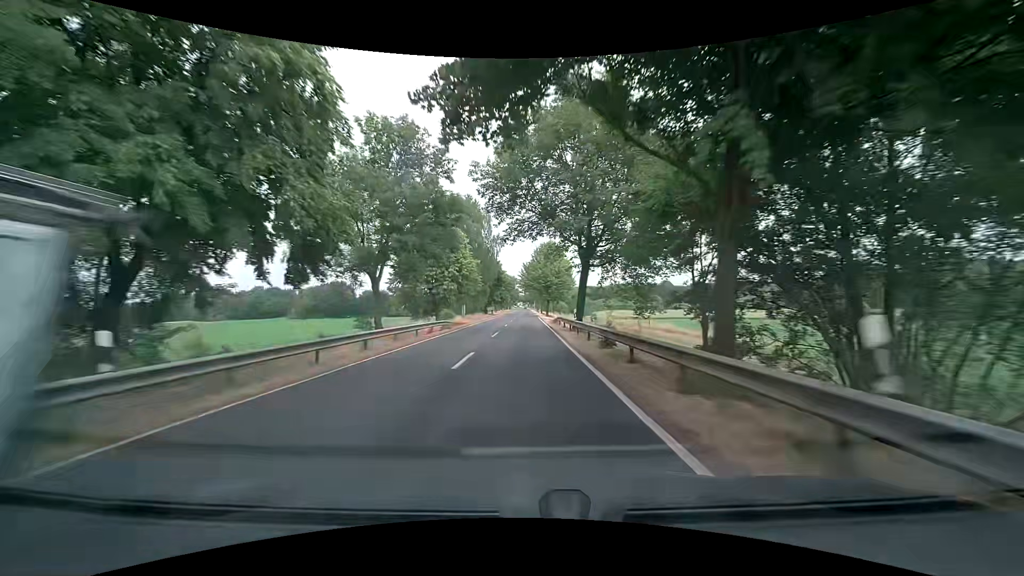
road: secondary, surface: asphalt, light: Day
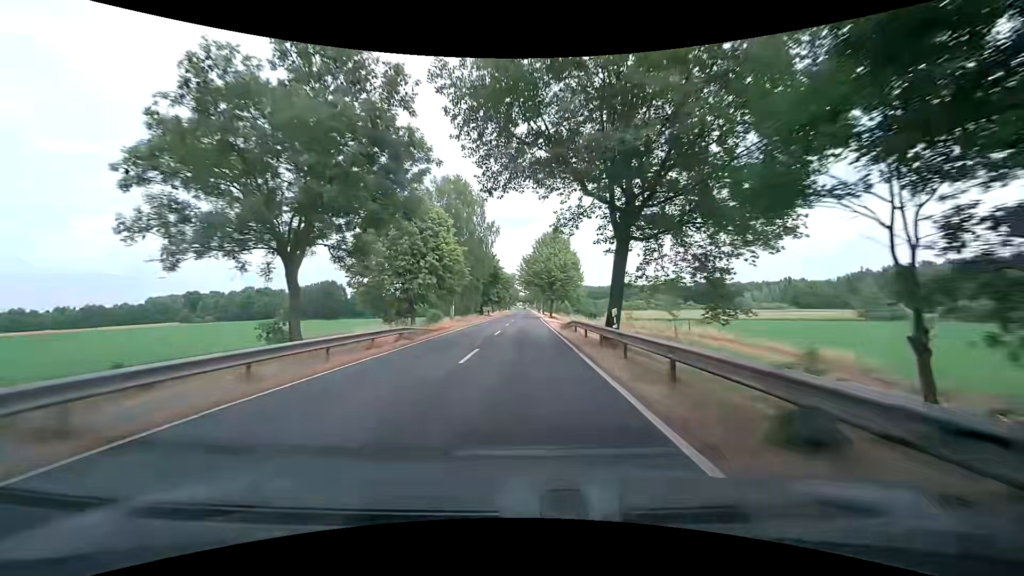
(+0.1, +11.6) m; +1°
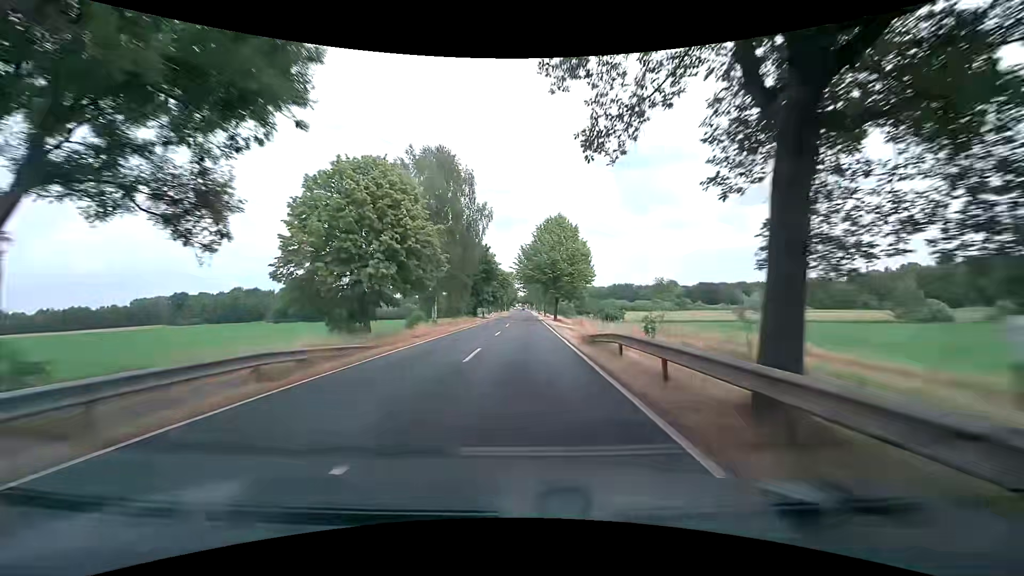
(0.0, +11.9) m; 0°
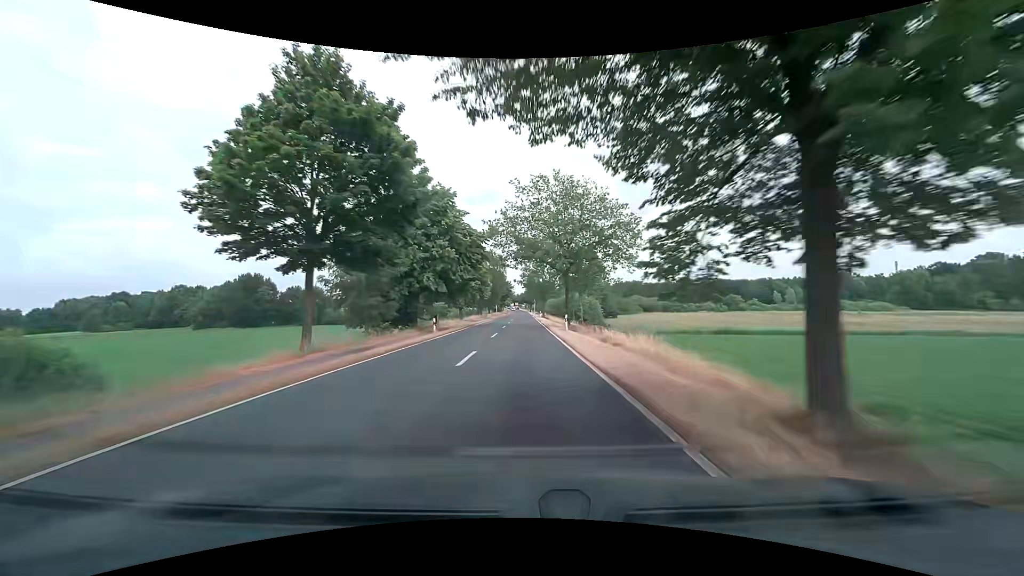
(+0.2, +50.4) m; 0°
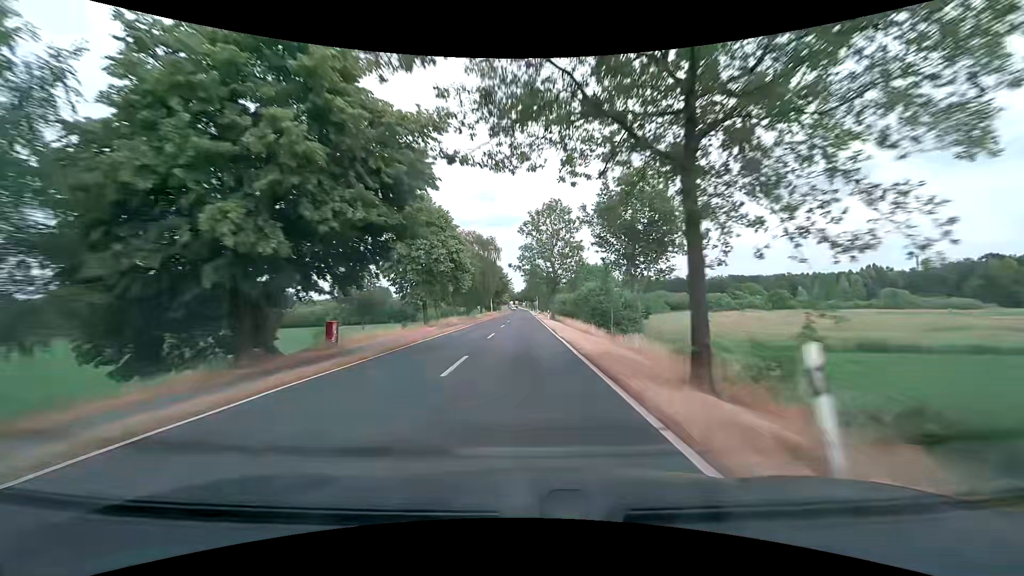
(0.0, +26.8) m; 0°
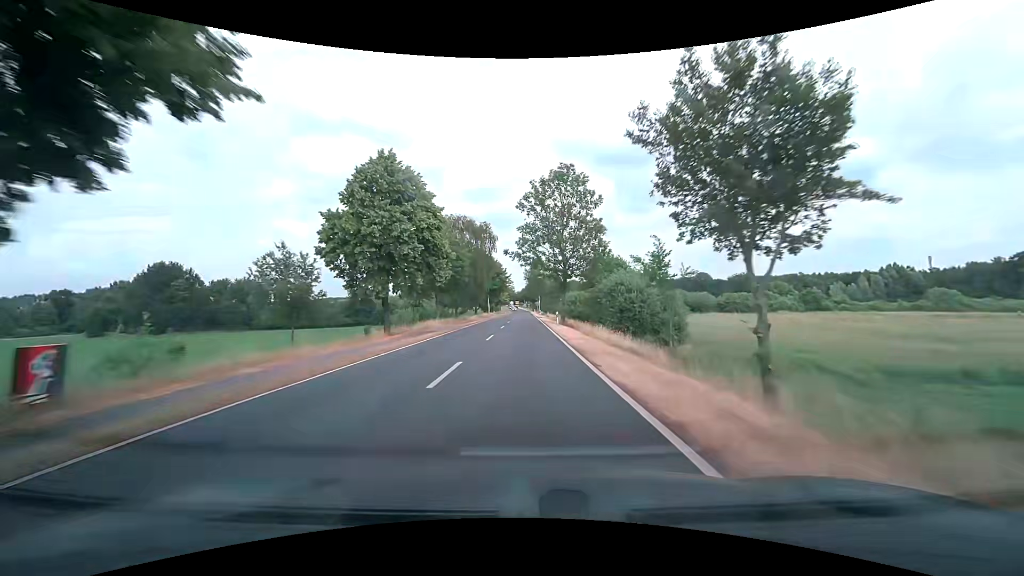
(-0.1, +13.8) m; 0°
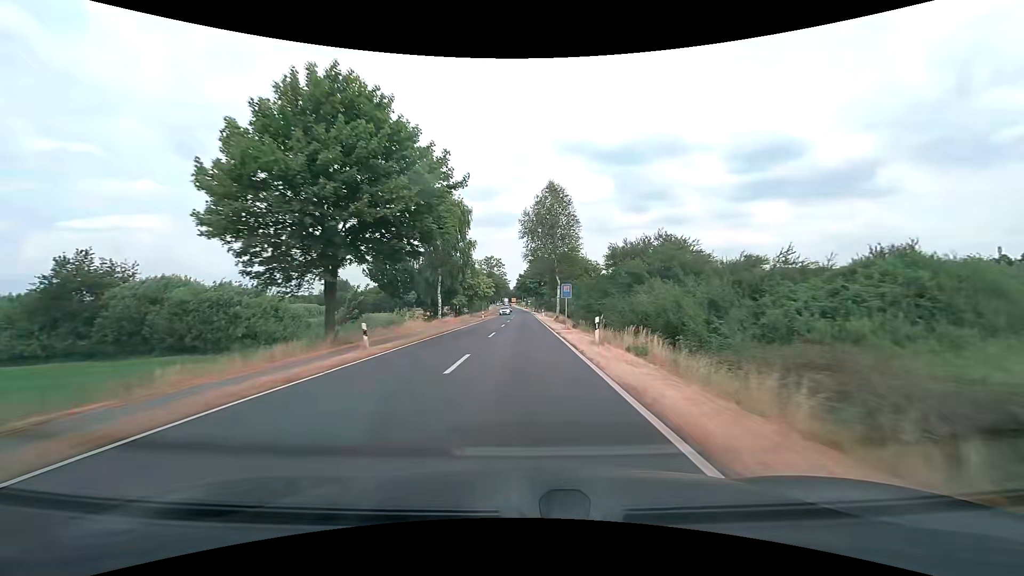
(-0.2, +72.7) m; 0°
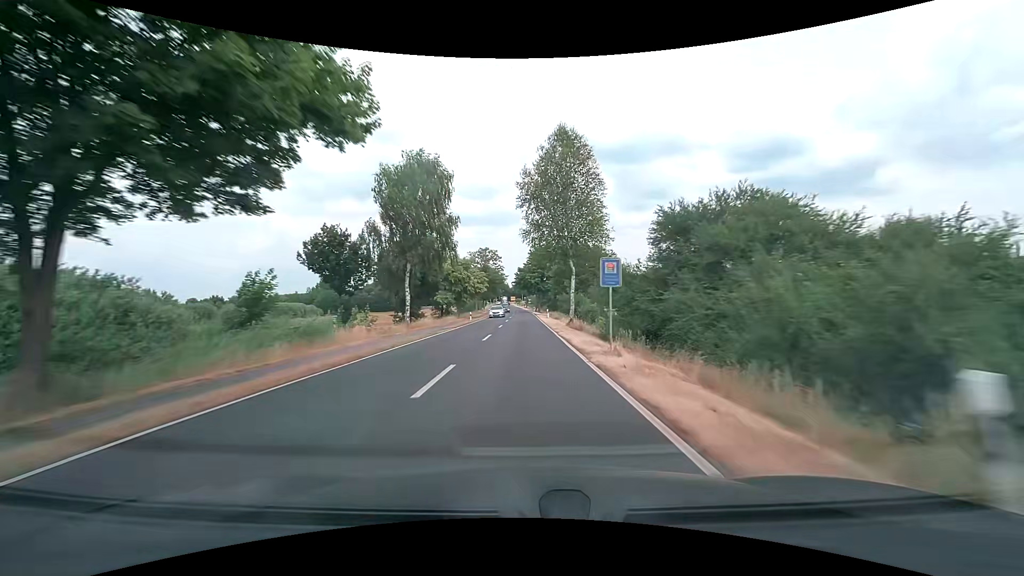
(0.0, +15.1) m; 0°
(0, +10) (0, +20) (0, +30) (0, +40) (0, +50) (0, +60) (0, +70) (0, +80) (-1, +90) (-1, +100) m
